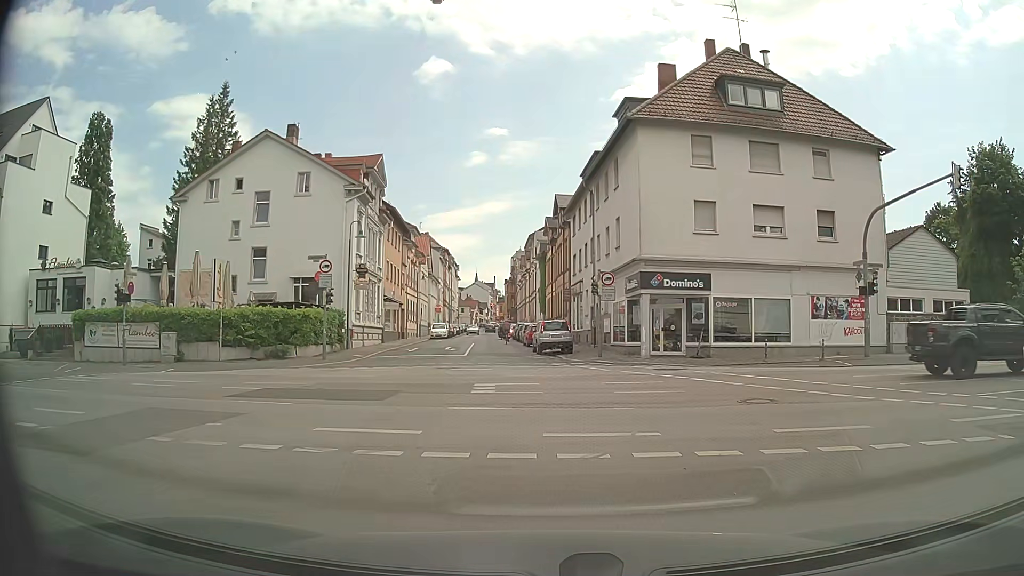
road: unclassified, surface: asphalt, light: Day
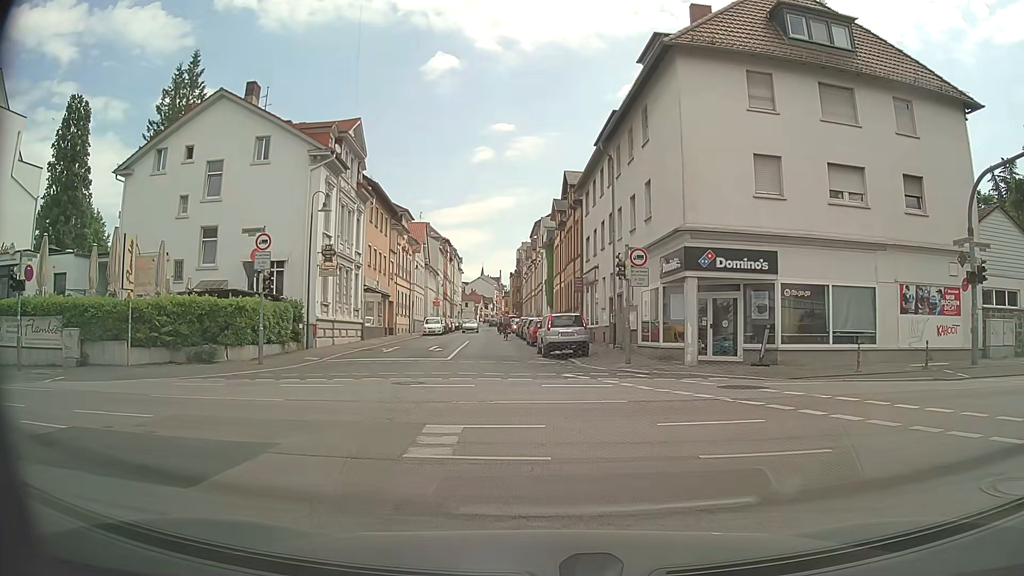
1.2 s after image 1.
(+0.1, +7.6) m; 0°
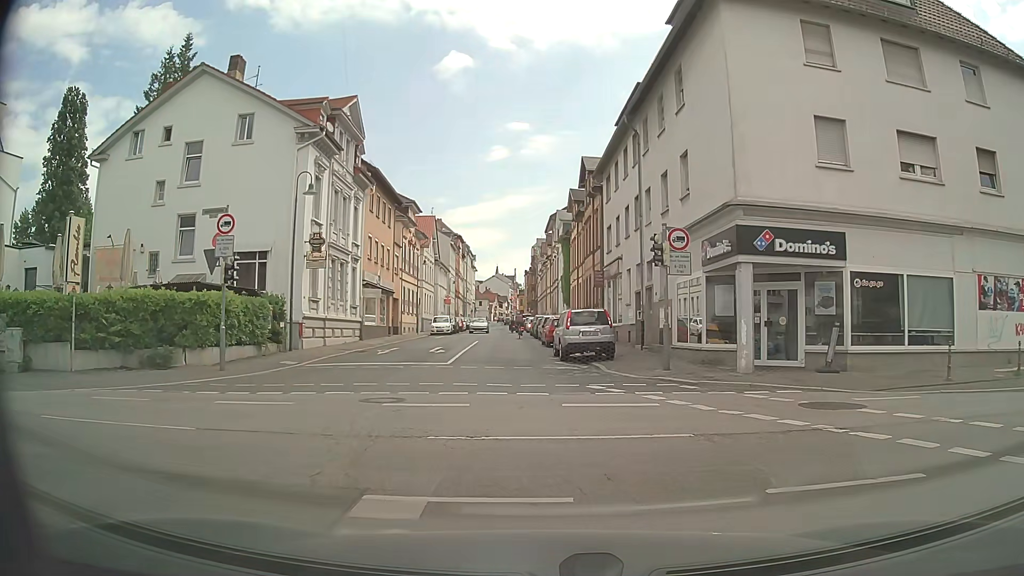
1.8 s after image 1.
(0.0, +4.0) m; -1°
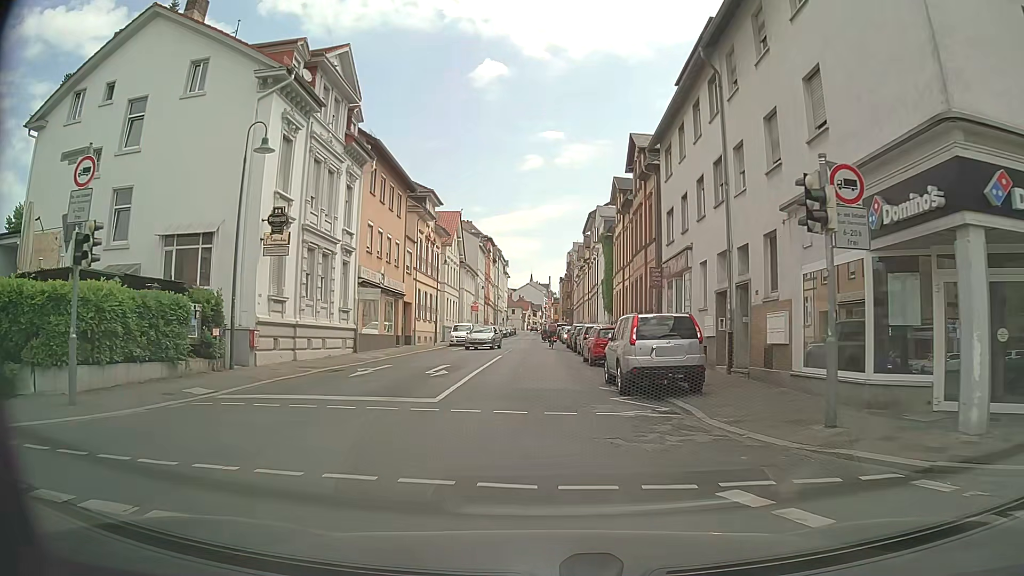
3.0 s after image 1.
(-0.2, +8.2) m; -3°
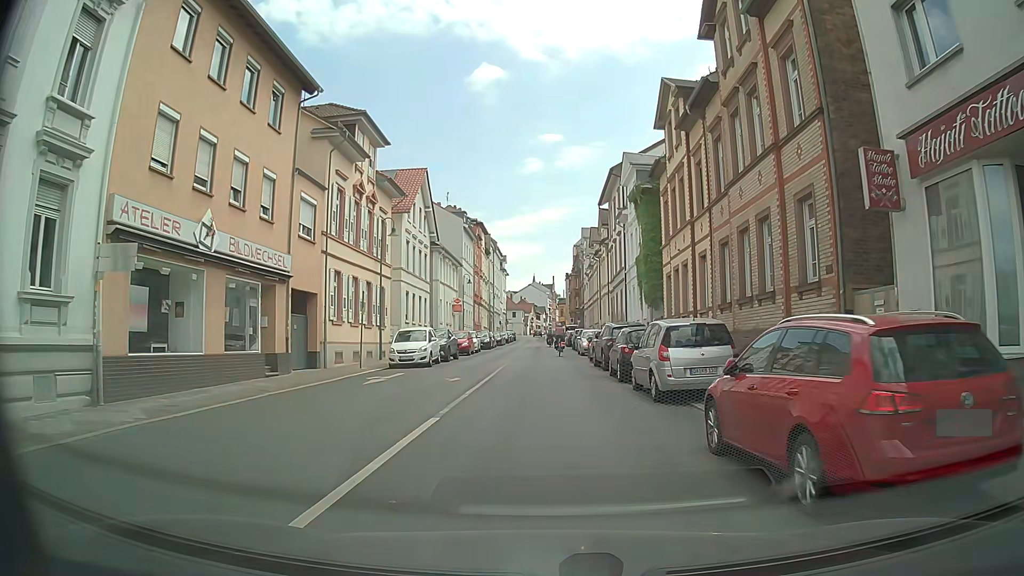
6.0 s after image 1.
(-0.2, +20.2) m; 0°
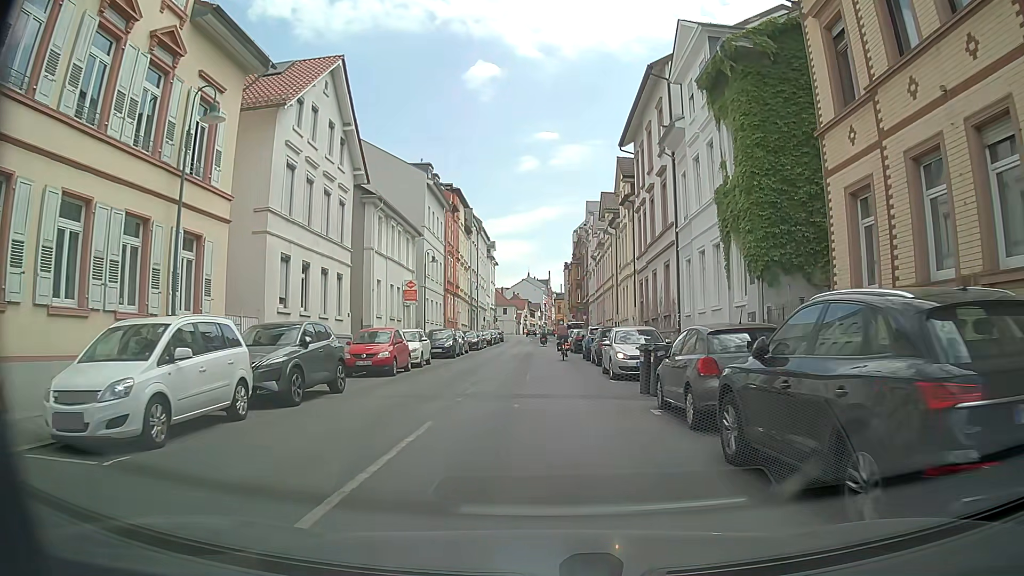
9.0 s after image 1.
(+0.2, +19.9) m; +2°
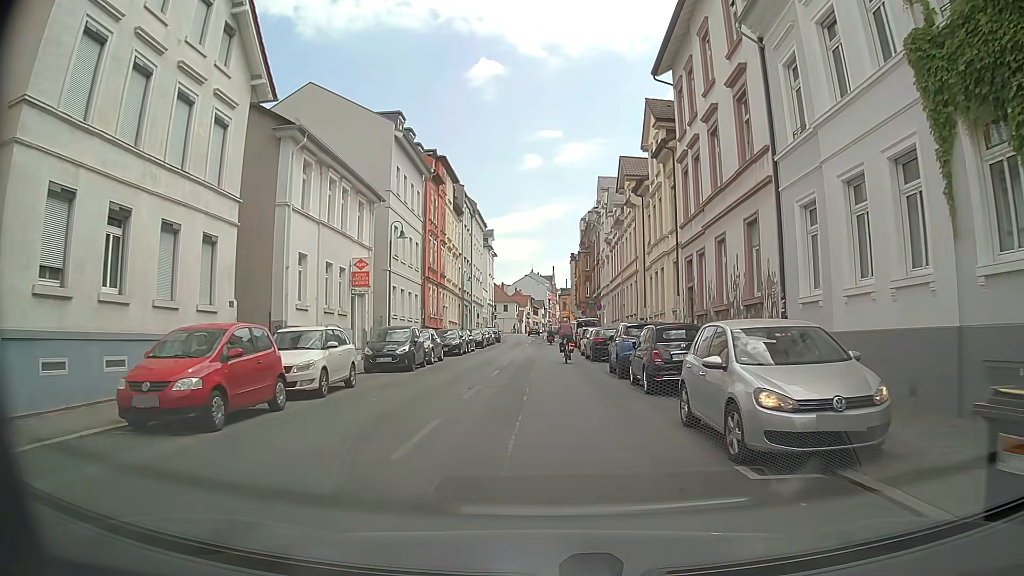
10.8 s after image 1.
(-0.4, +12.0) m; -2°
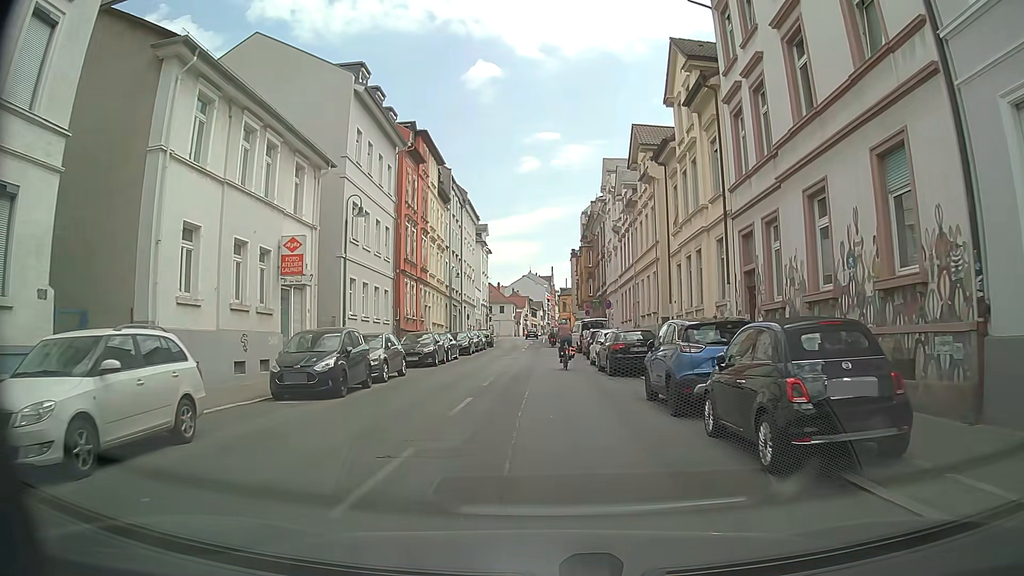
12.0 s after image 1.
(-0.1, +8.1) m; 0°
